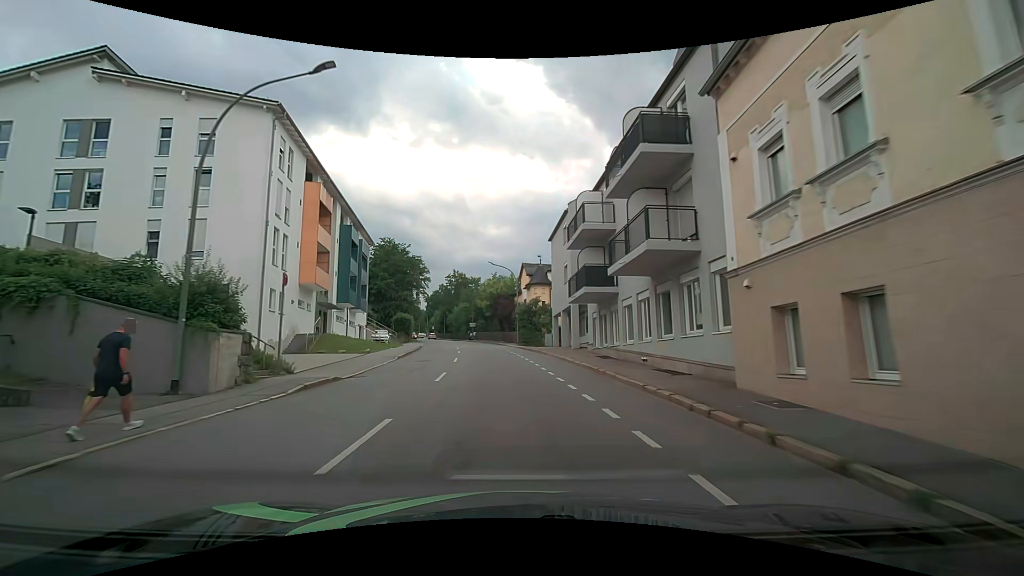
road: tertiary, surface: asphalt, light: Day
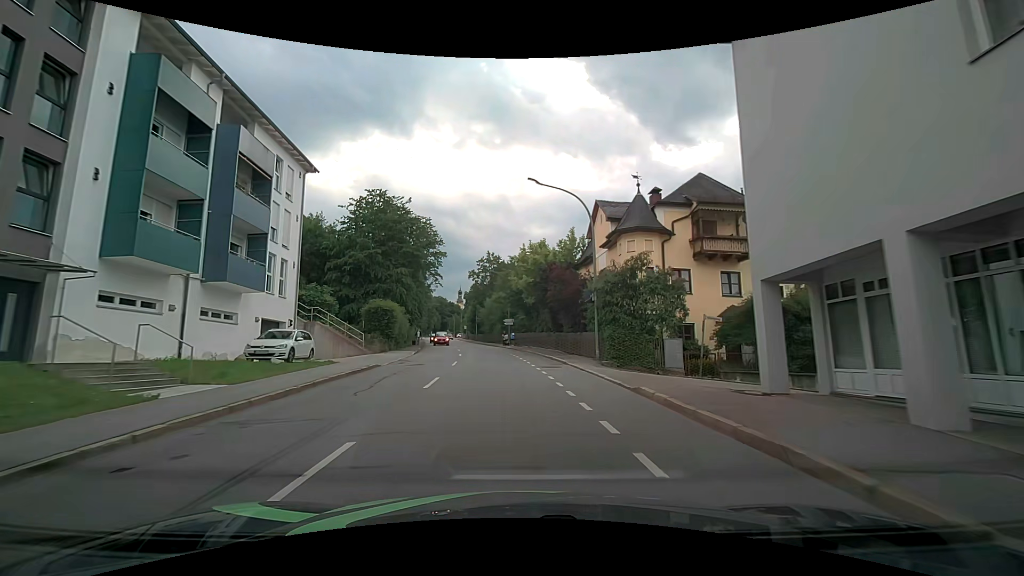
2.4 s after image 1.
(-1.4, +29.1) m; -5°
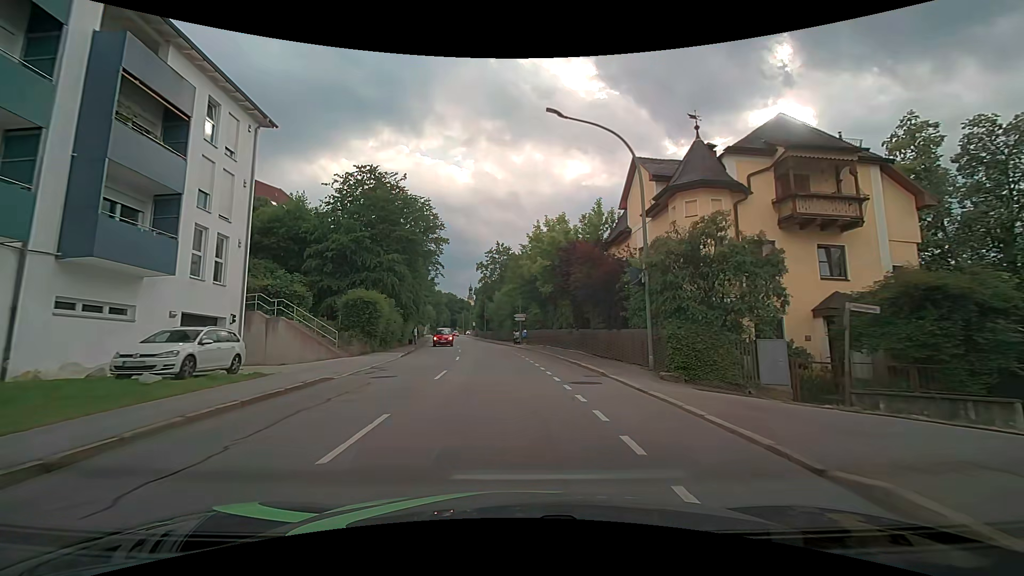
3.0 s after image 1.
(0.0, +7.2) m; -1°
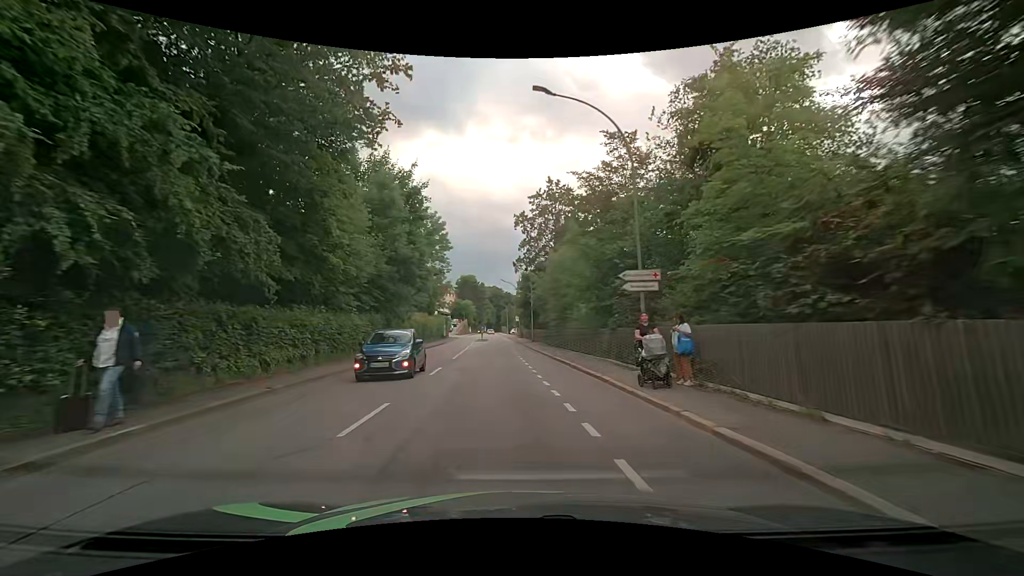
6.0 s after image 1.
(-1.6, +35.0) m; -6°
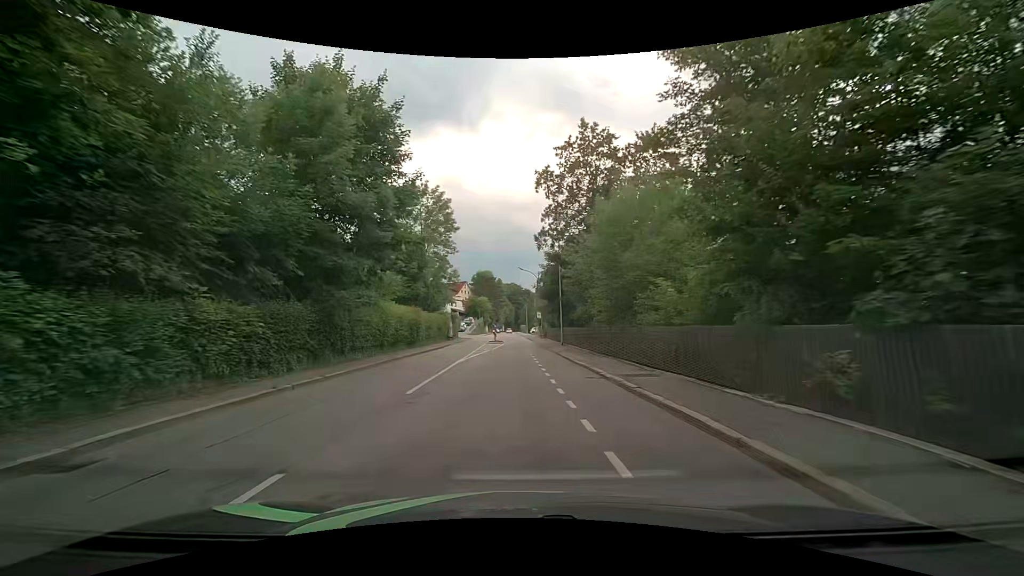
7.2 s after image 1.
(-0.3, +13.6) m; -2°
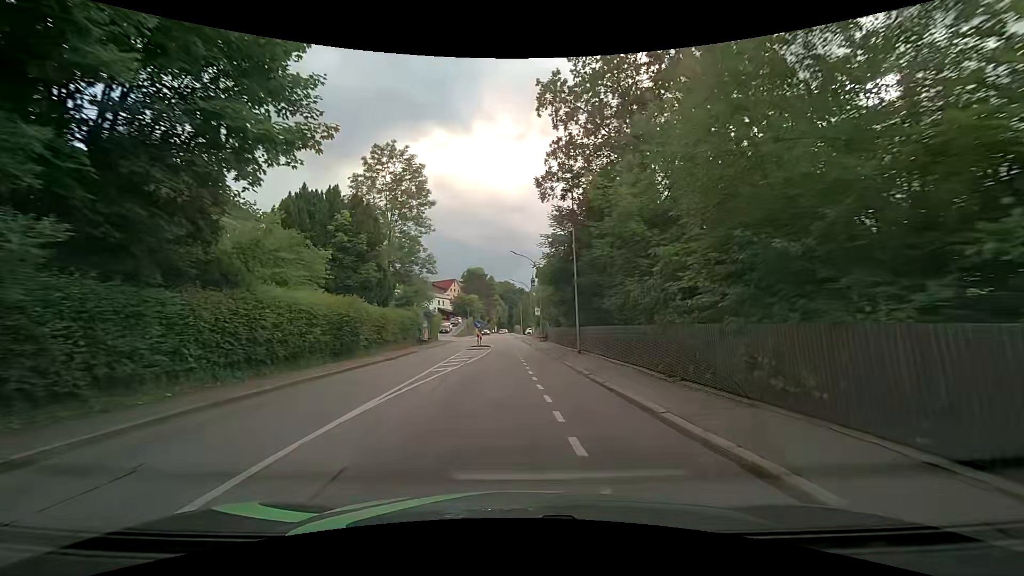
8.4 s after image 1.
(0.0, +13.4) m; +1°
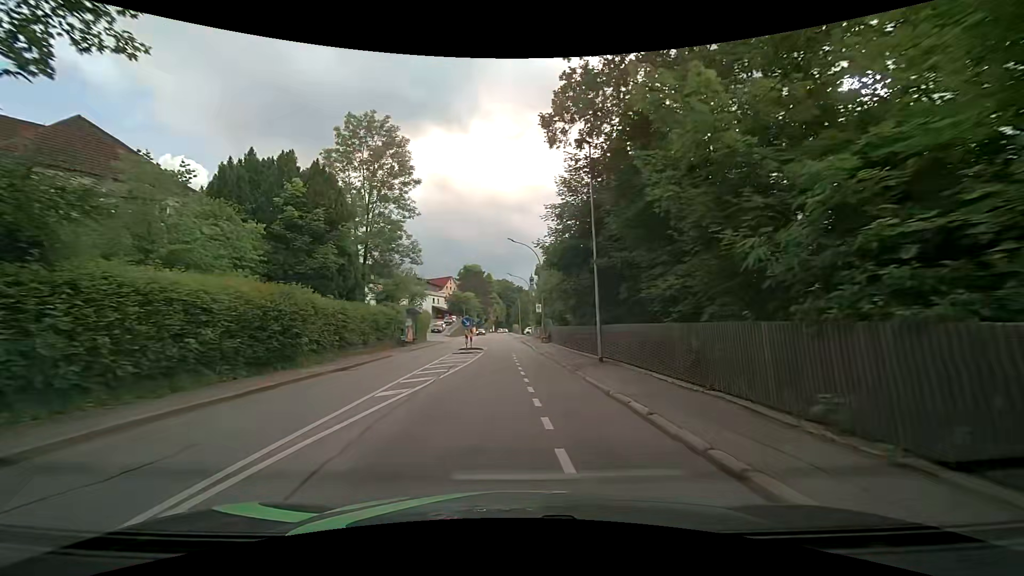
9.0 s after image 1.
(0.0, +6.6) m; 0°
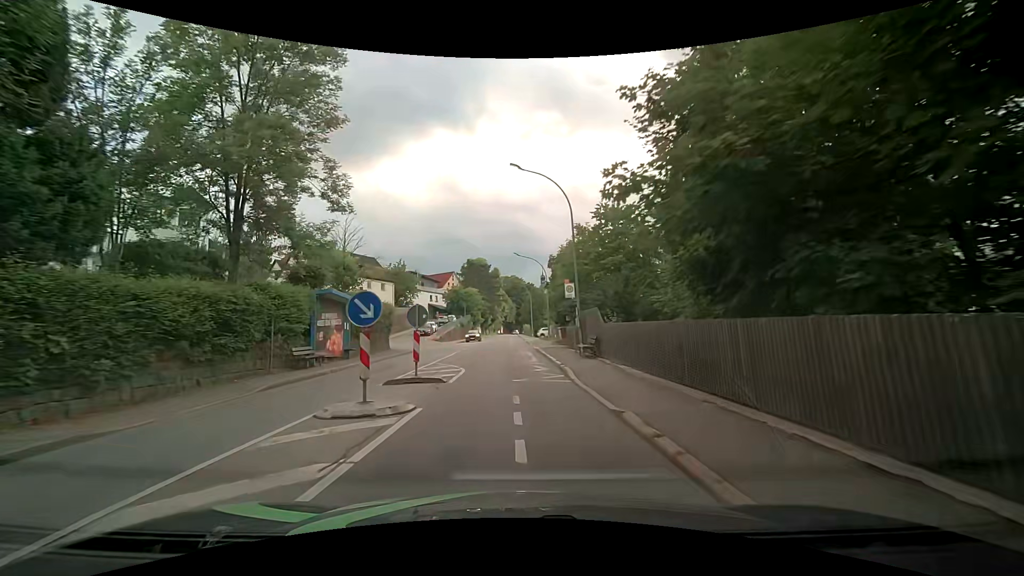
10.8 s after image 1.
(0.0, +19.7) m; -1°
(0, +10) (0, +20) (-1, +30) (-1, +40) (-2, +50) (-2, +60) (-3, +70) (-3, +80) (-3, +90) (-3, +100) m
